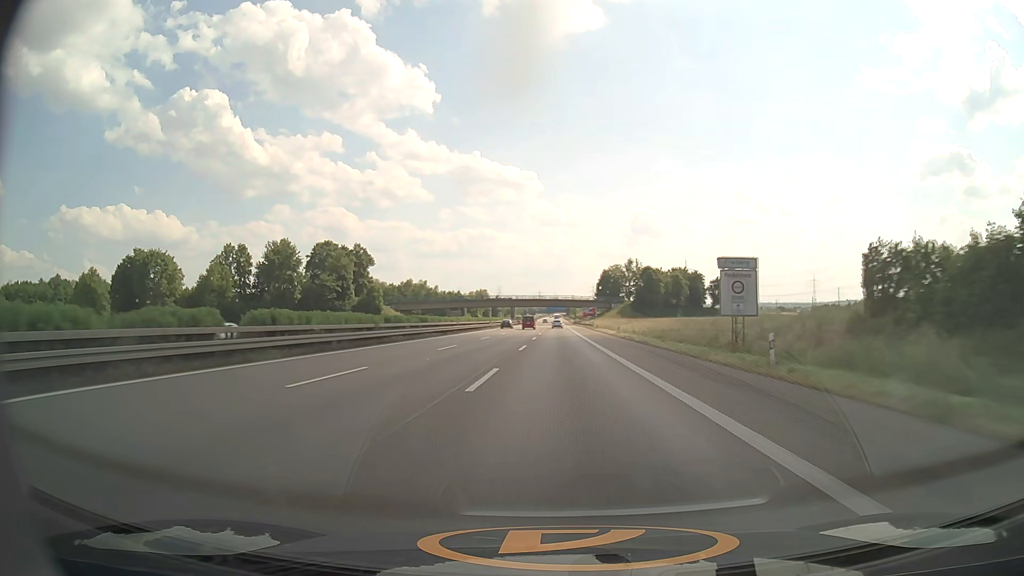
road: motorway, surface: asphalt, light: Day
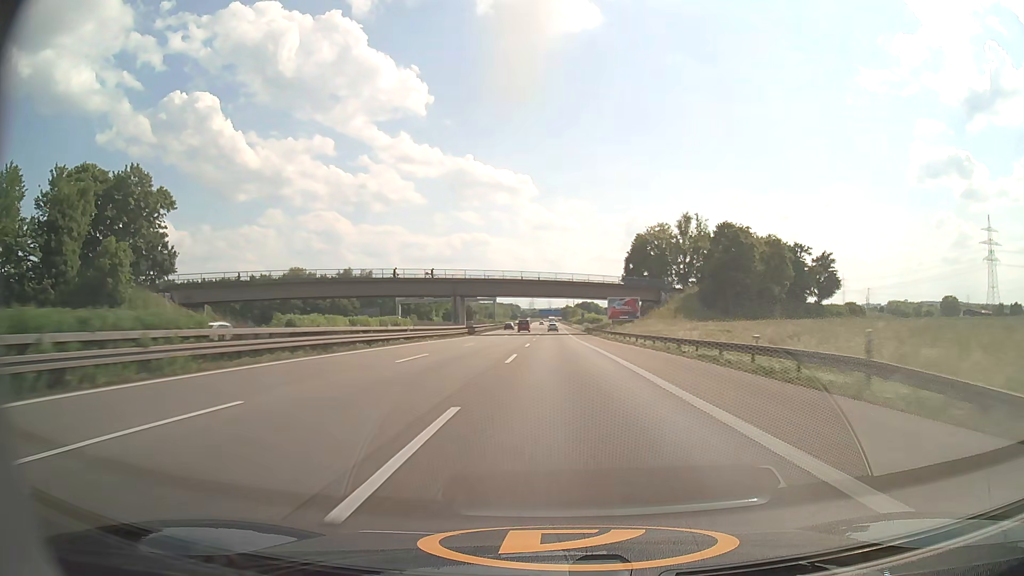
(+0.3, +97.8) m; +1°
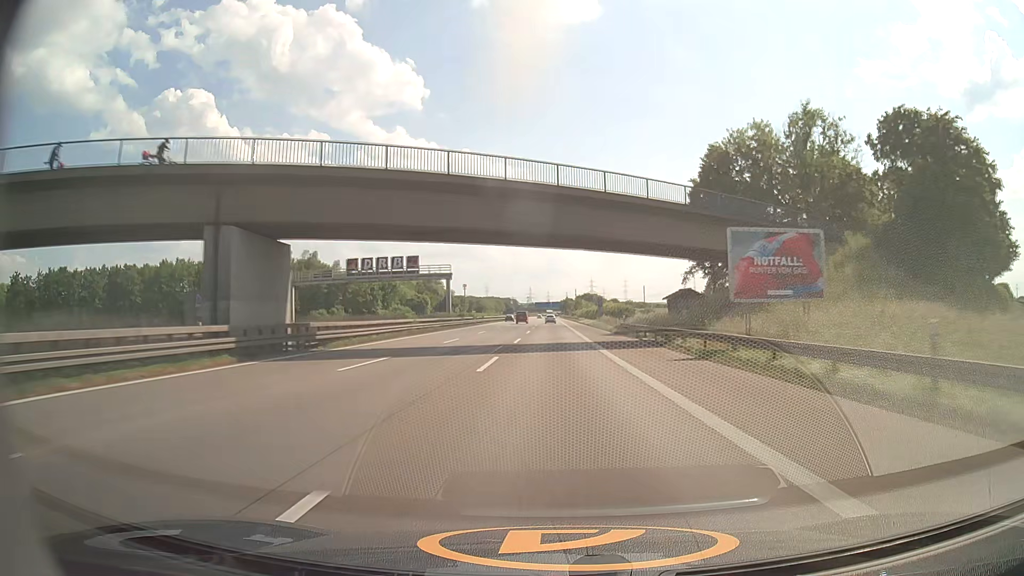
(+0.1, +59.1) m; 0°
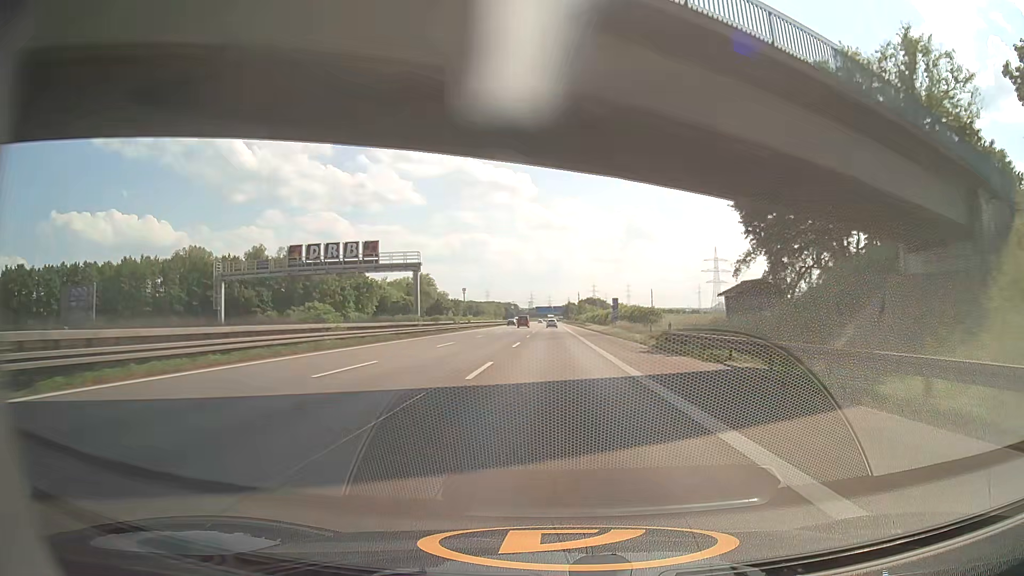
(0.0, +19.8) m; 0°
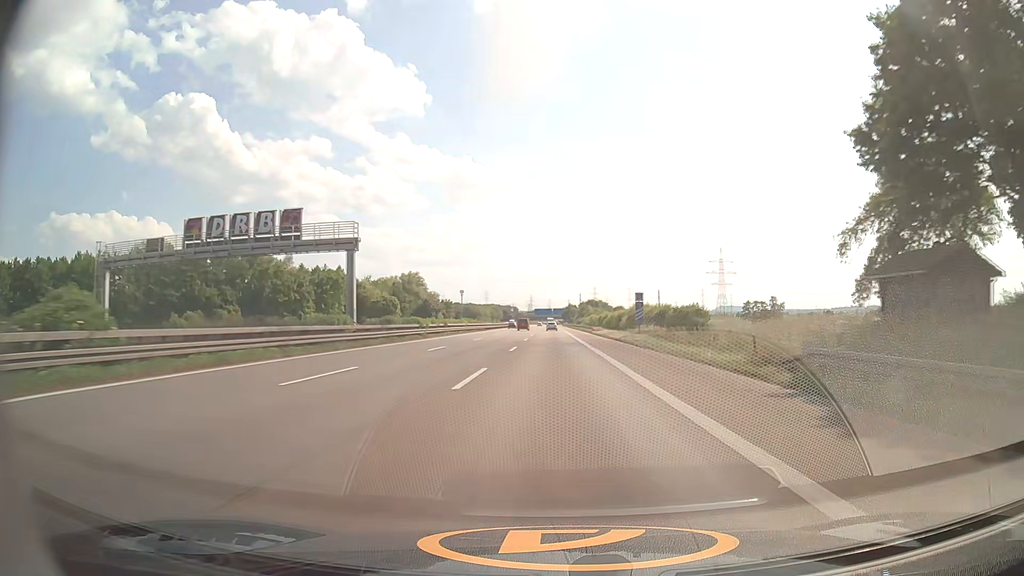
(0.0, +19.8) m; 0°
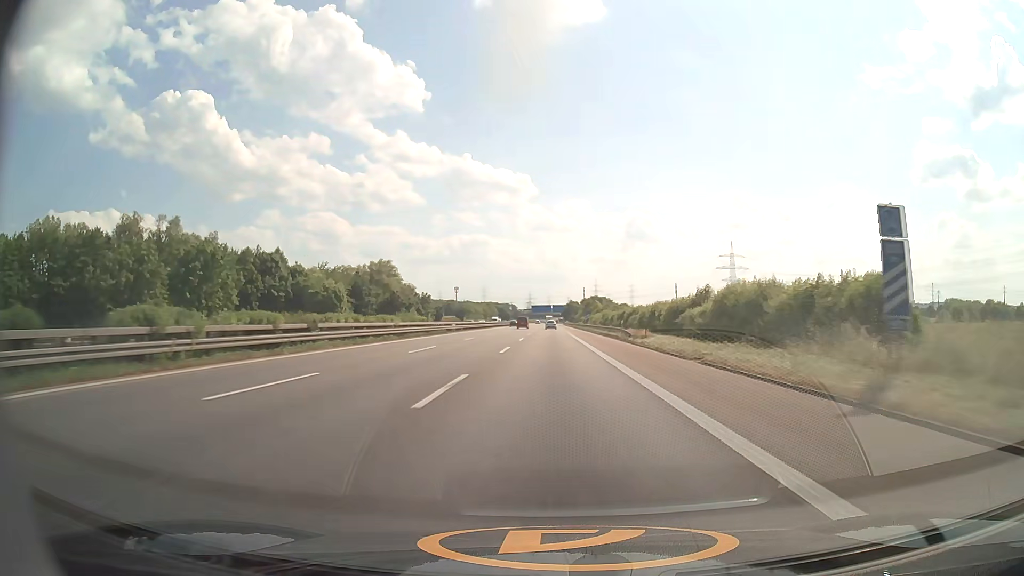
(-0.1, +39.5) m; 0°
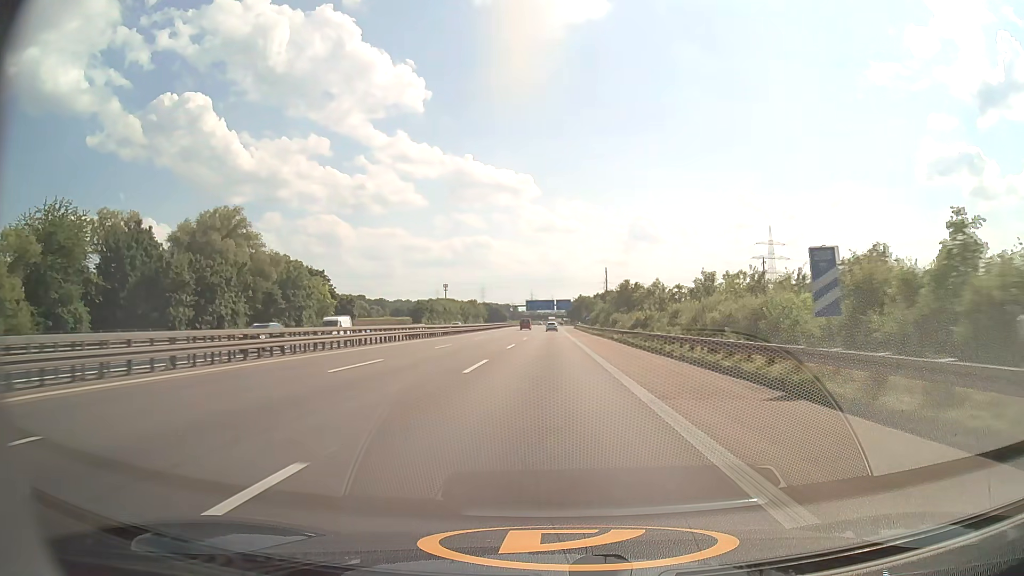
(+0.2, +97.2) m; 0°
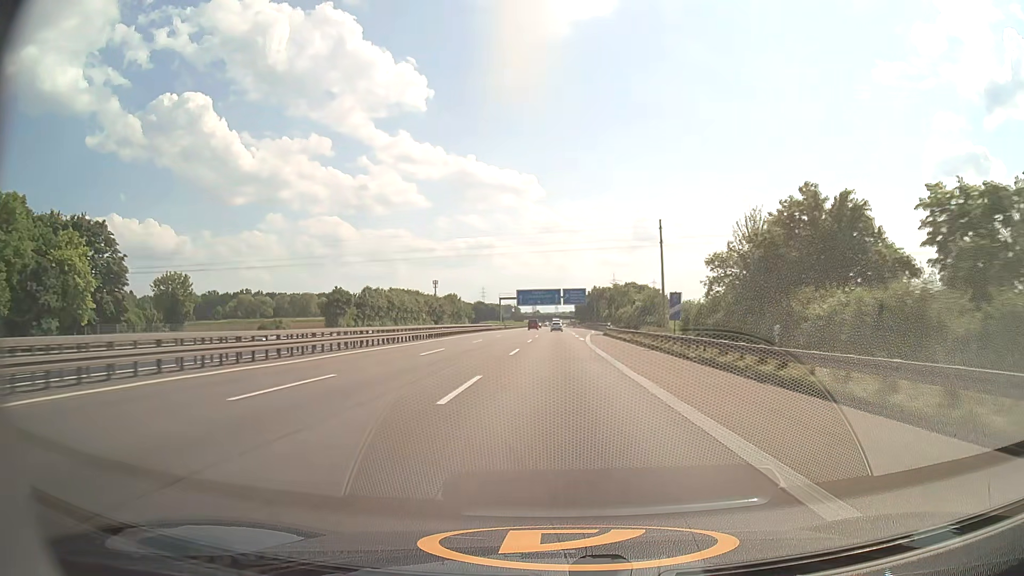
(-0.3, +77.4) m; 0°
(0, +10) (0, +20) (0, +30) (0, +40) (0, +50) (0, +60) (0, +70) (0, +80) (0, +90) (0, +100) m
